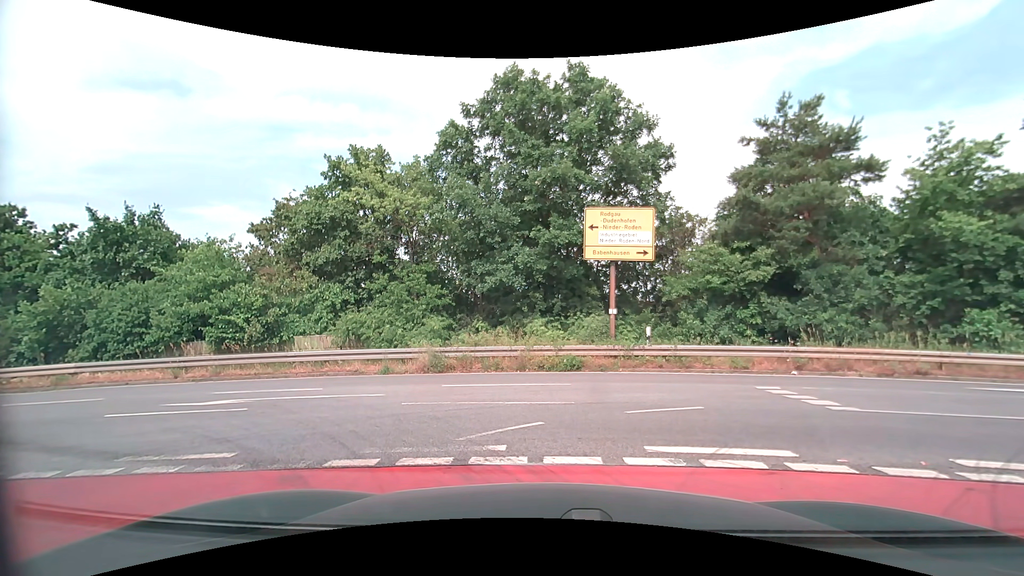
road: trunk_link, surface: asphalt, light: Day
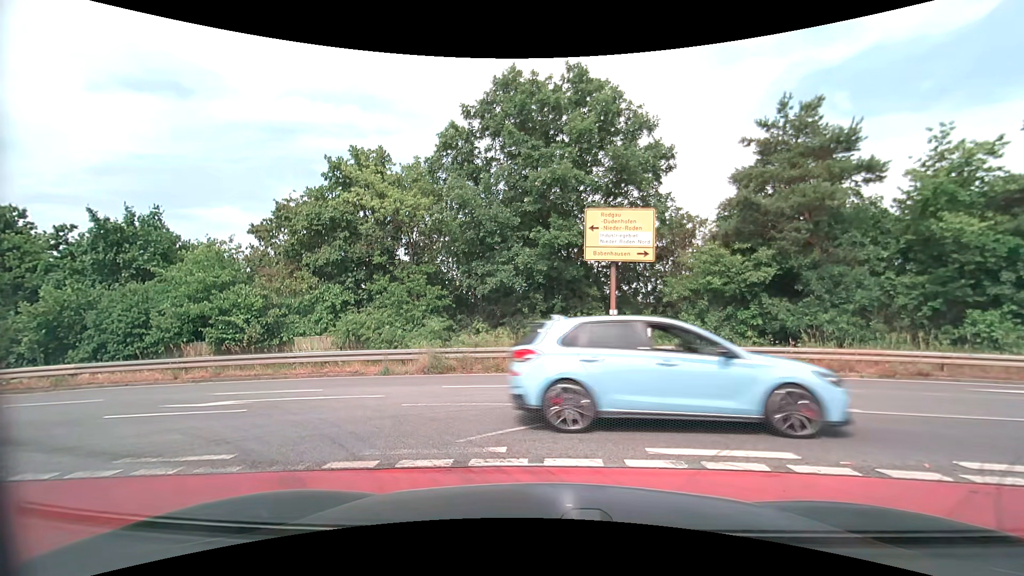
(0.0, 0.0) m; 0°
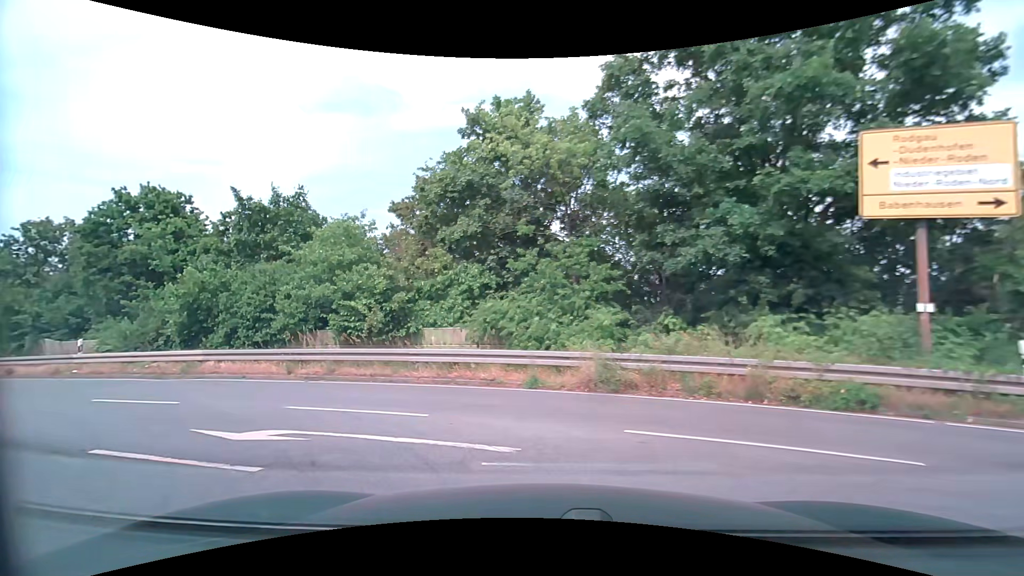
(-0.9, +5.6) m; -20°
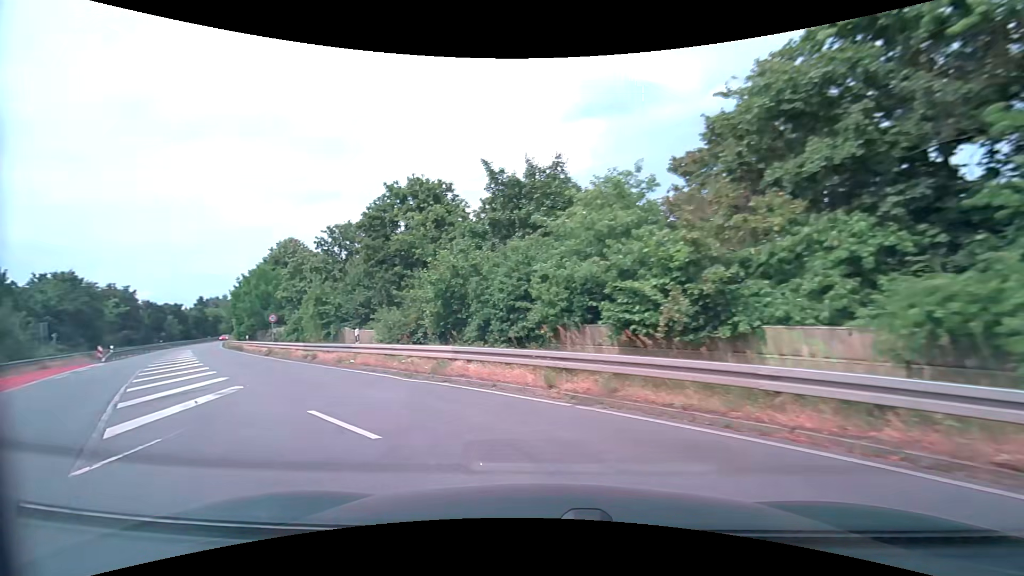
(-1.5, +5.8) m; -28°
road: tertiary
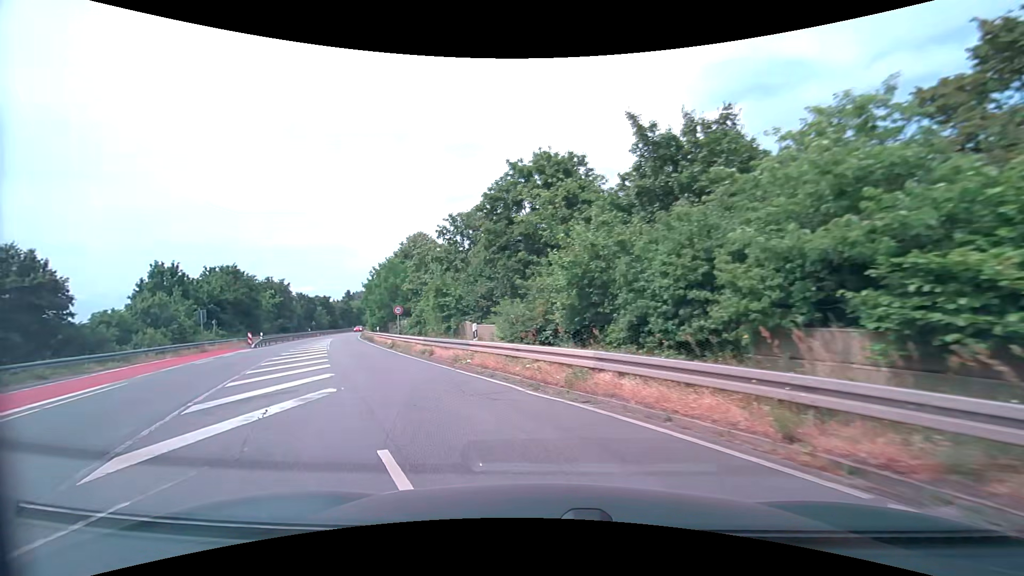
(-0.6, +3.8) m; -16°
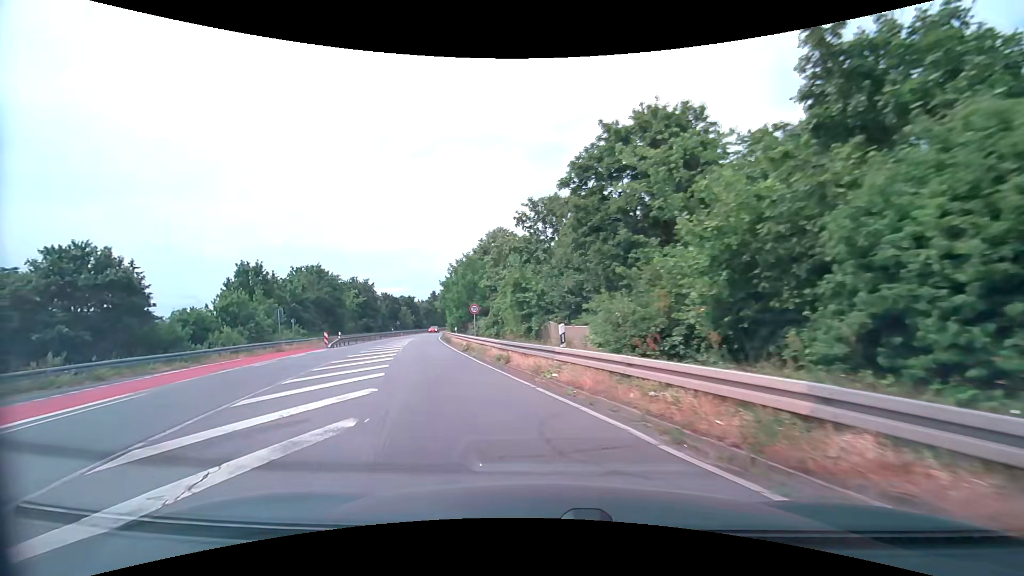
(-0.3, +4.3) m; -9°
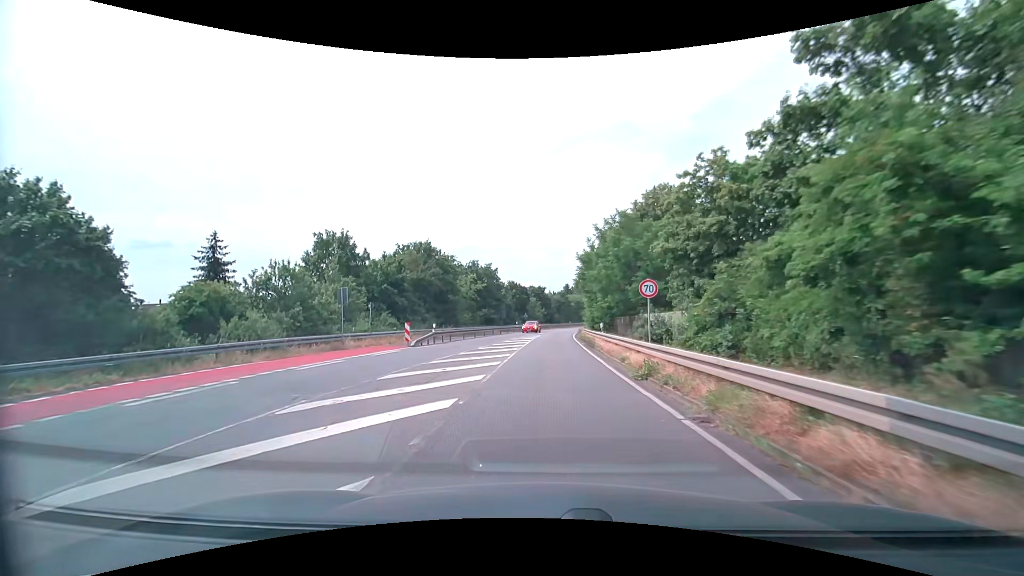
(-3.3, +15.6) m; -17°
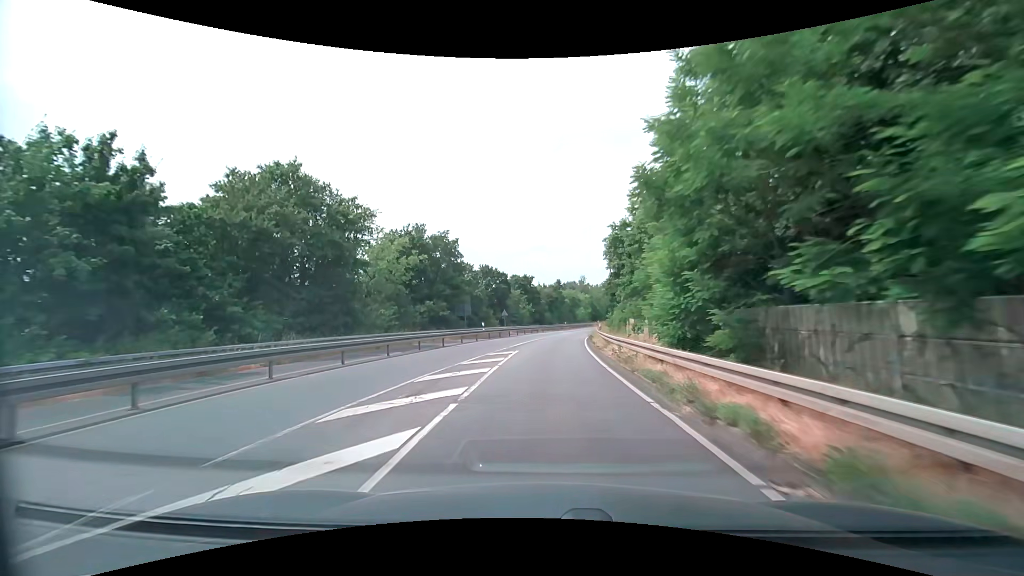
(+0.3, +27.6) m; +2°
(0, +10) (0, +20) (+1, +30) (+1, +40) (+2, +50) (+4, +60) (+5, +70) (+7, +80) (+9, +89) (+11, +99) m
